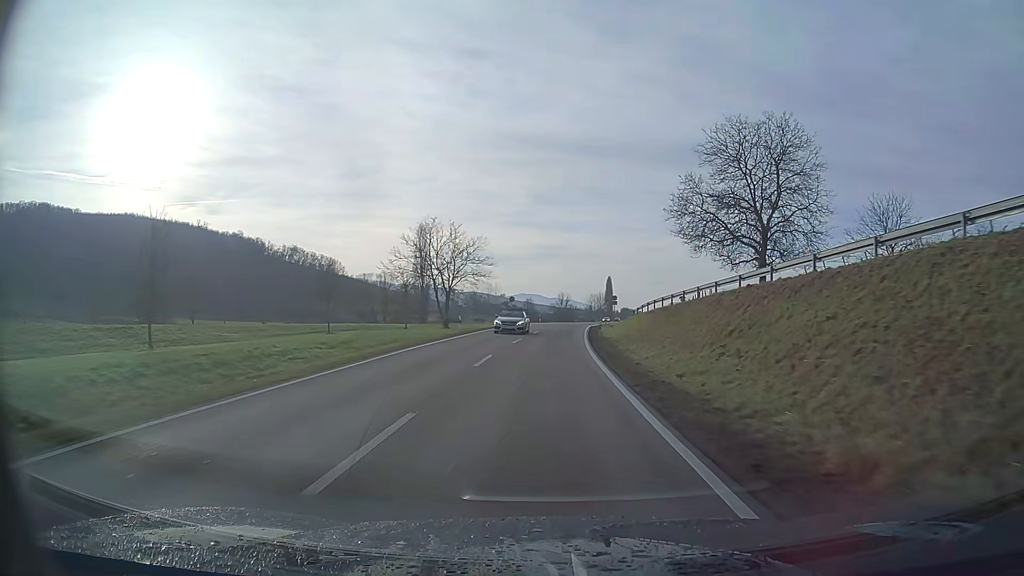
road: primary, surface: asphalt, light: Day
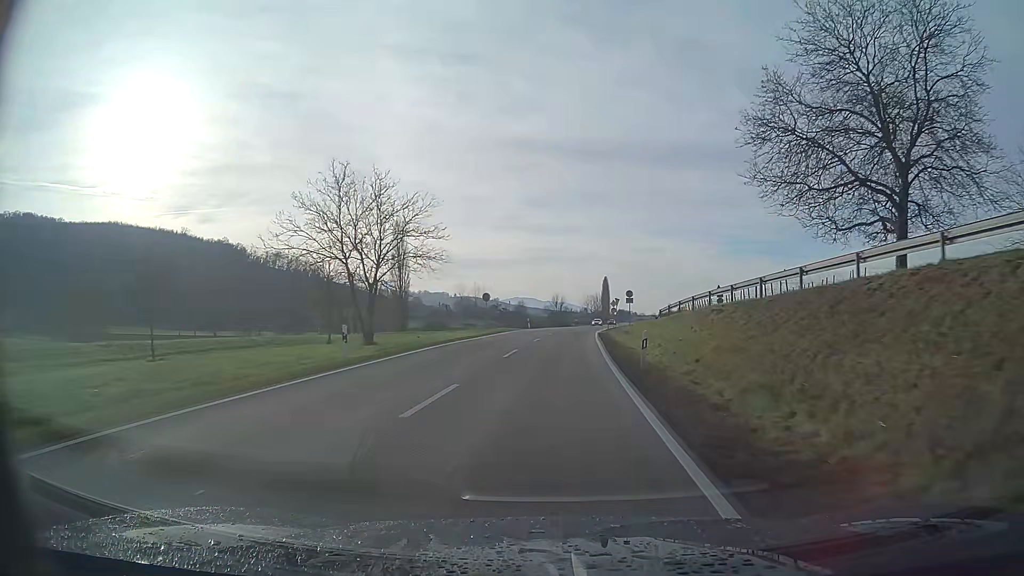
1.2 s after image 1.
(+0.1, +20.5) m; +1°
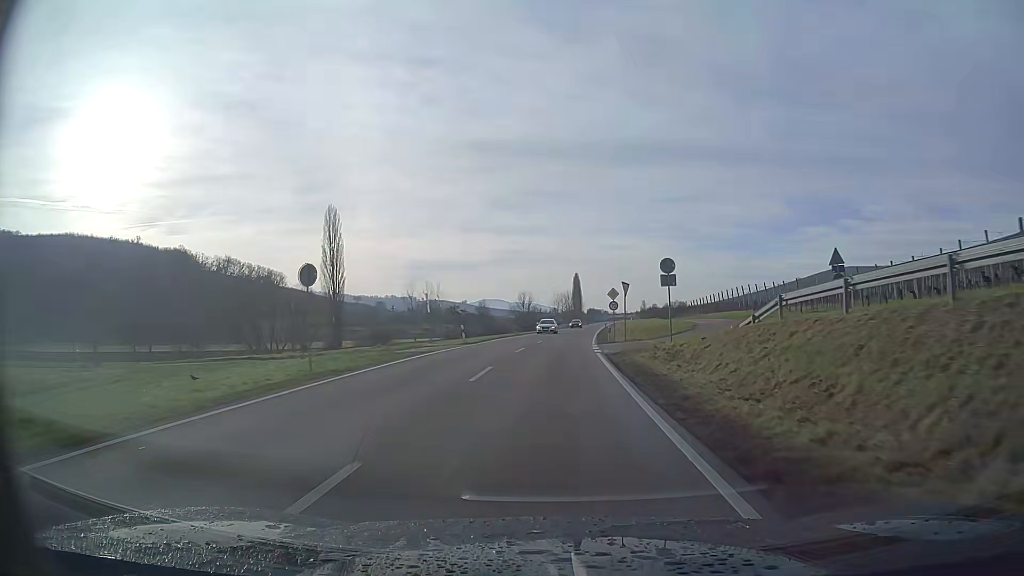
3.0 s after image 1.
(+0.6, +30.6) m; +2°
(0, +10) (0, +20) (+1, +30) (+1, +40) (+1, +50) (+2, +60) (+3, +70) (+3, +80) (+4, +90) (+5, +100) m
